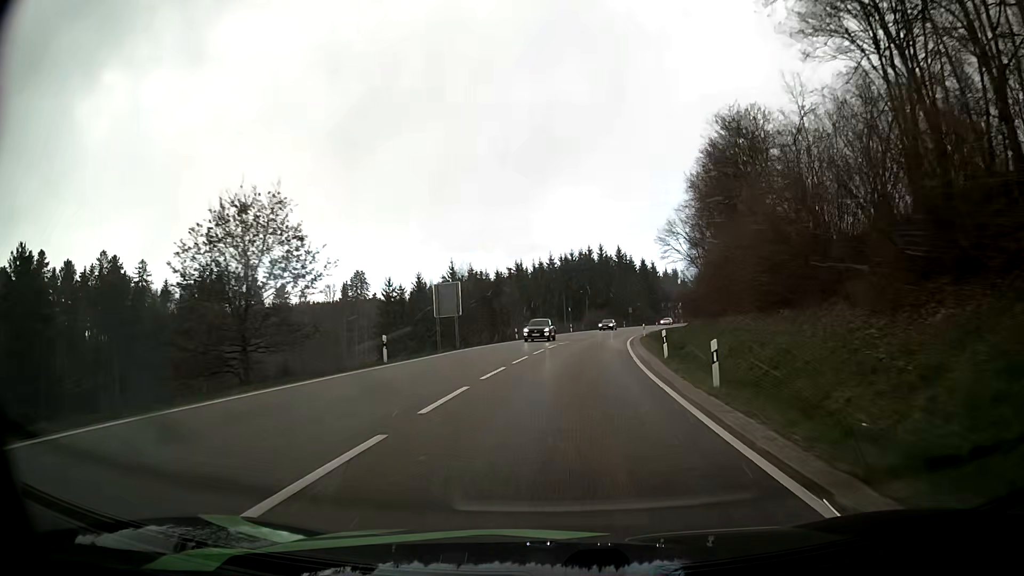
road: primary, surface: asphalt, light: Day
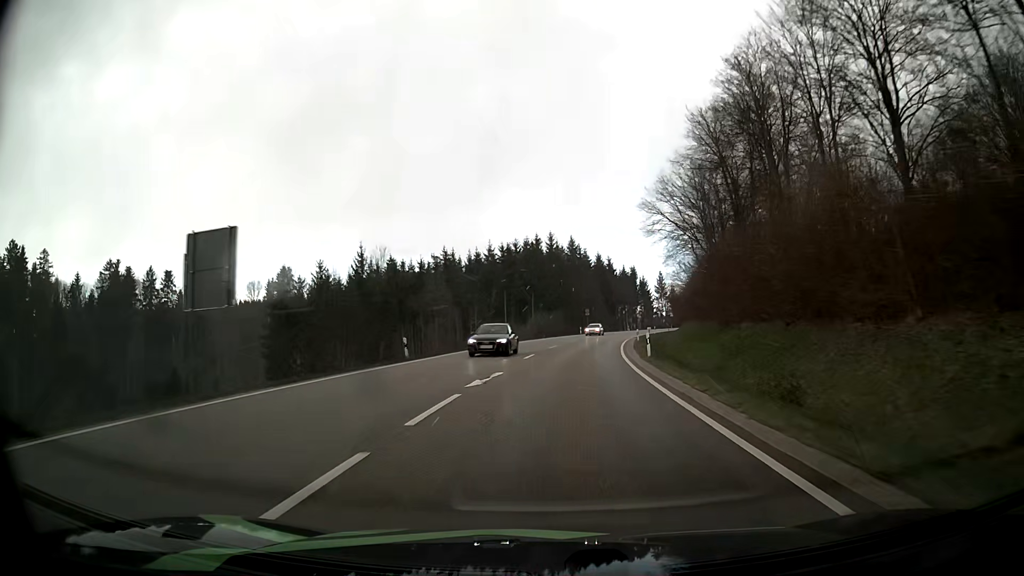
(+1.0, +25.1) m; +5°
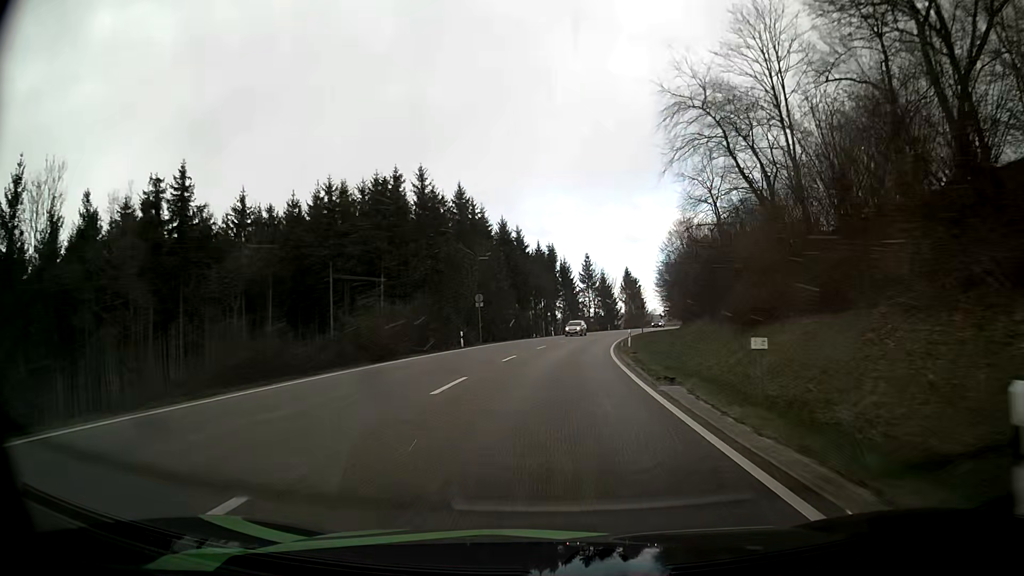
(+3.7, +50.4) m; +8°
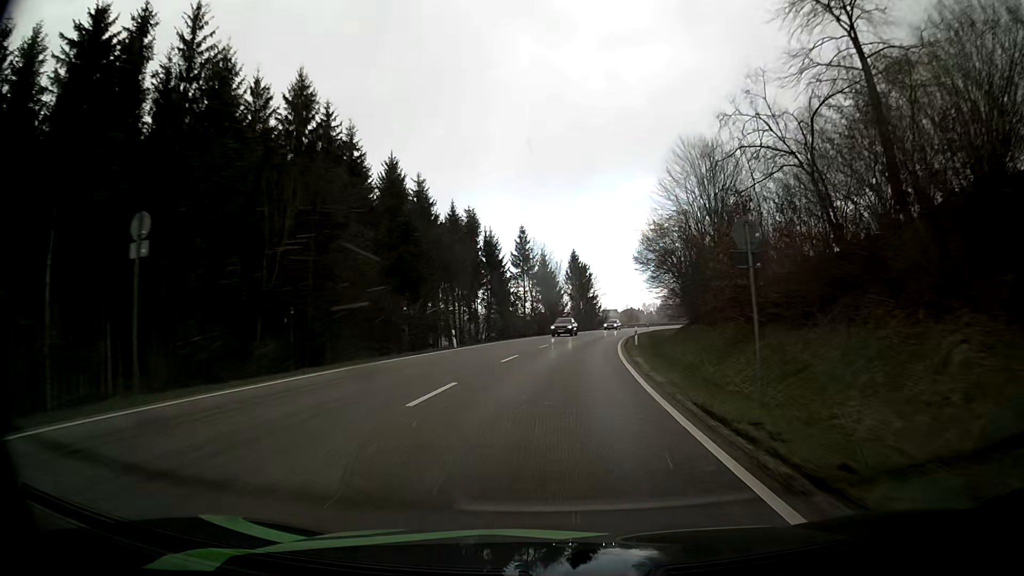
(+1.8, +38.1) m; +6°
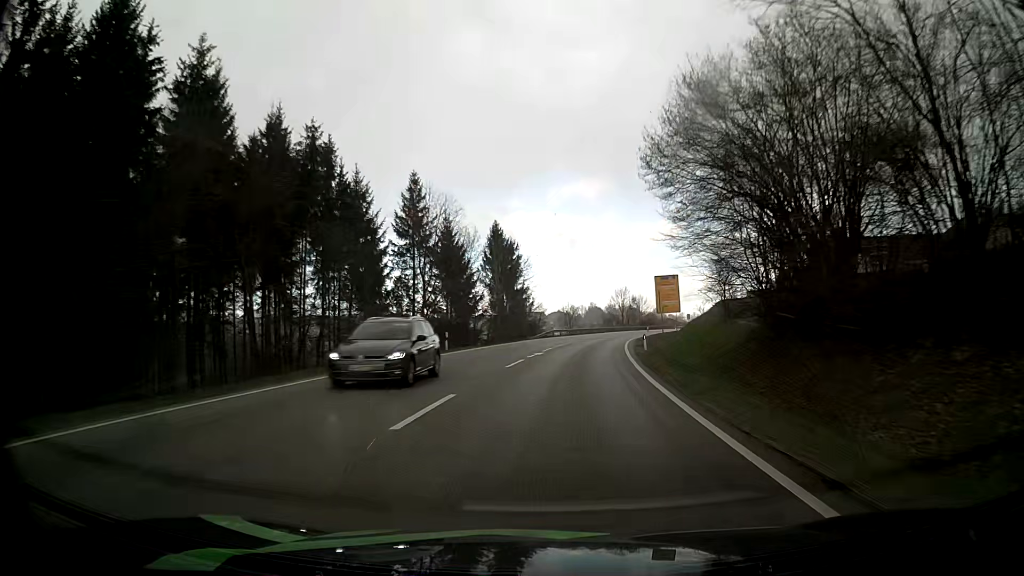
(+2.0, +38.1) m; +6°
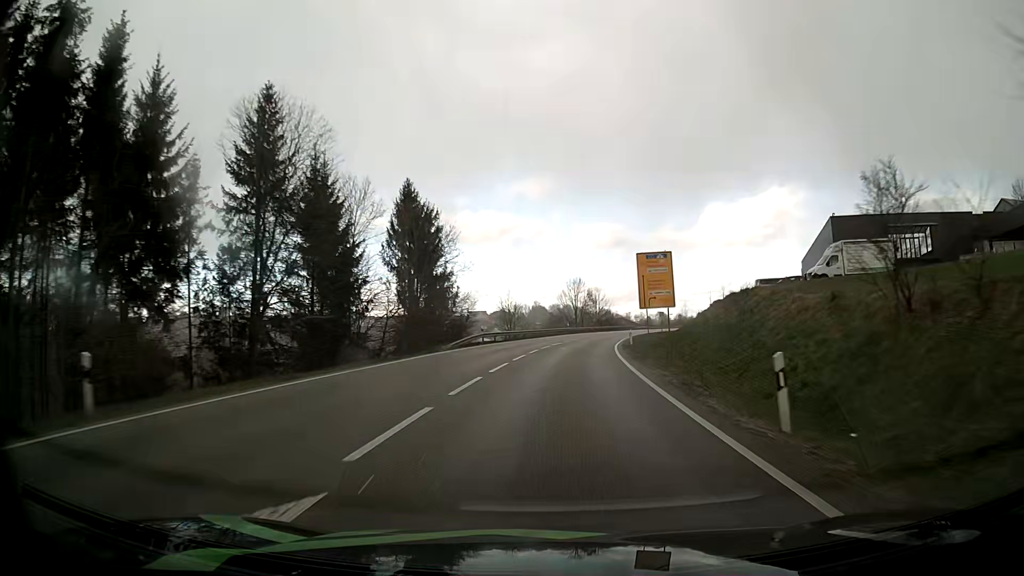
(+1.1, +25.3) m; +5°
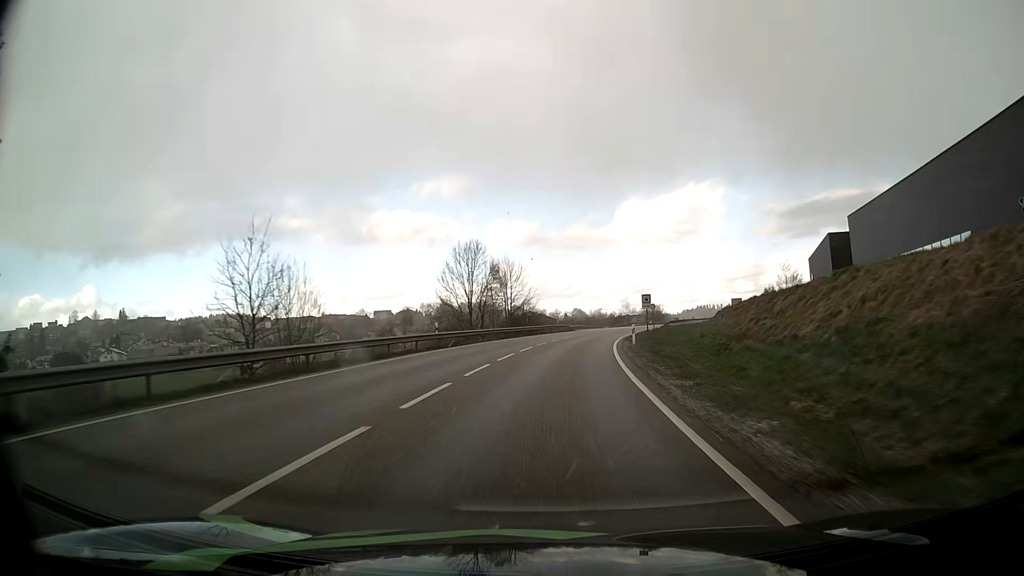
(+3.5, +50.5) m; +7°
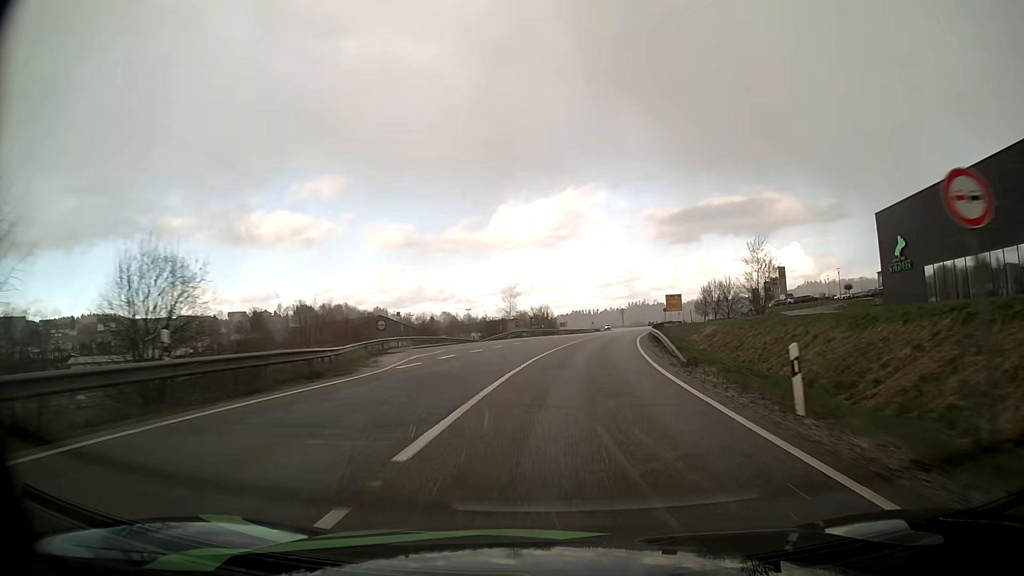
(+5.4, +63.3) m; +11°
(0, +10) (+1, +20) (+1, +30) (+3, +40) (+4, +50) (+6, +60) (+7, +69) (+9, +79) (+11, +89) (+13, +99) m
